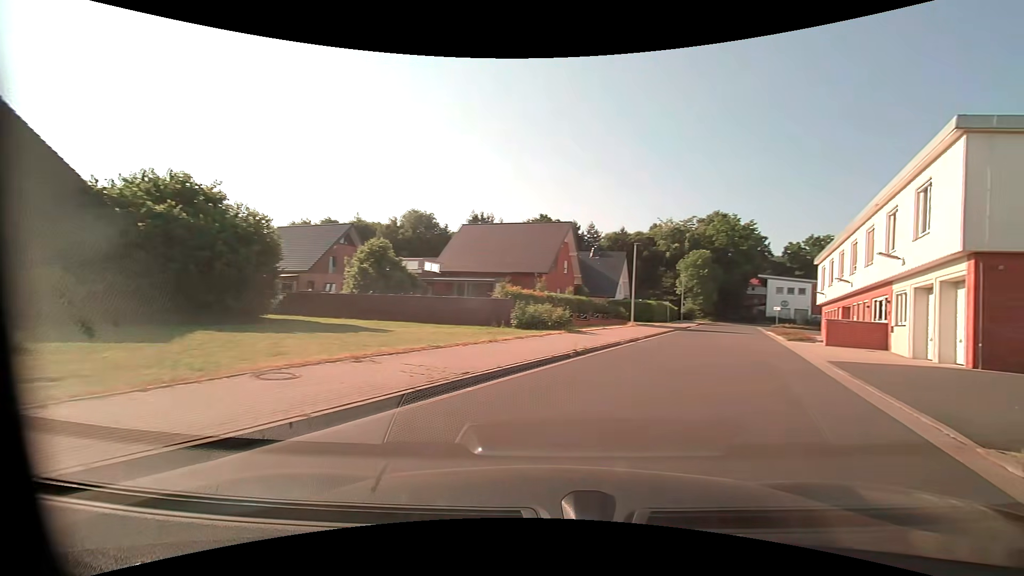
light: Day
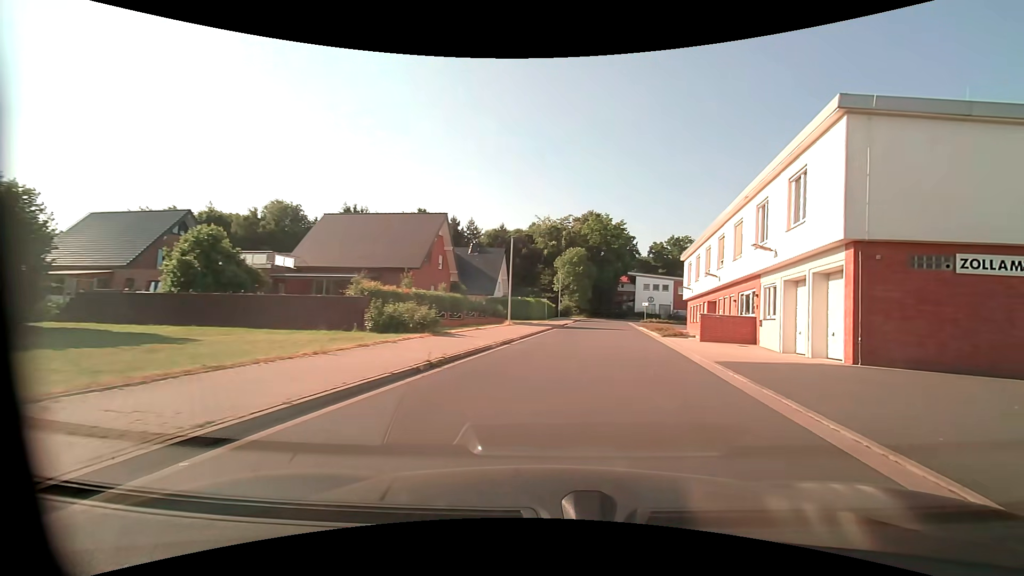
(+0.5, +3.6) m; +14°
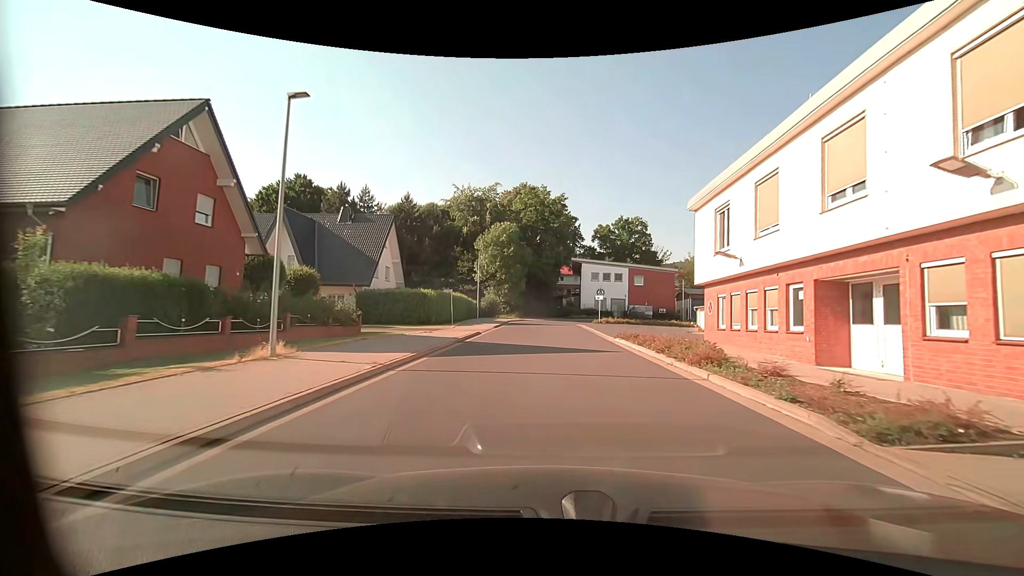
(+2.4, +22.6) m; +8°
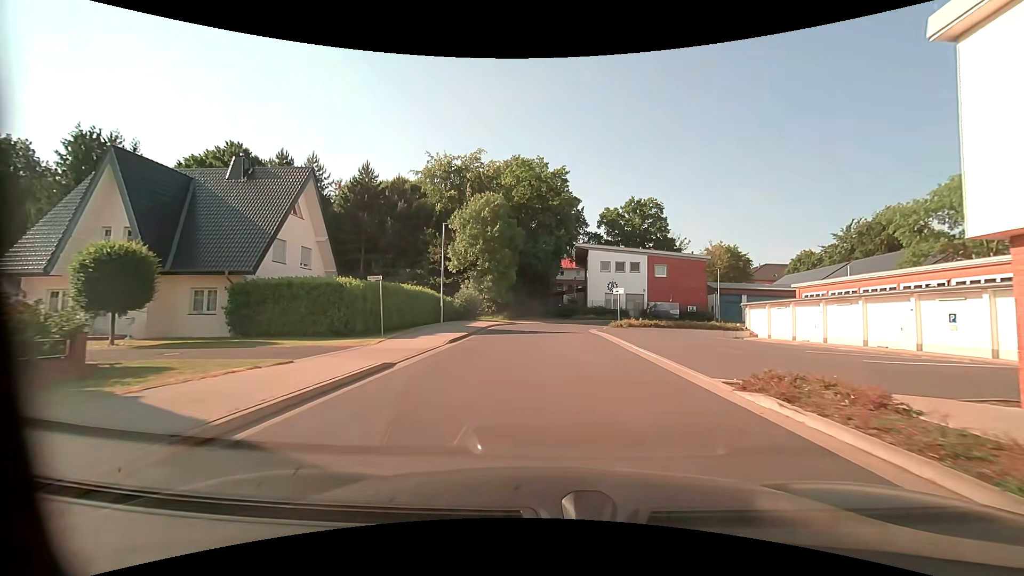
(0.0, +15.0) m; 0°
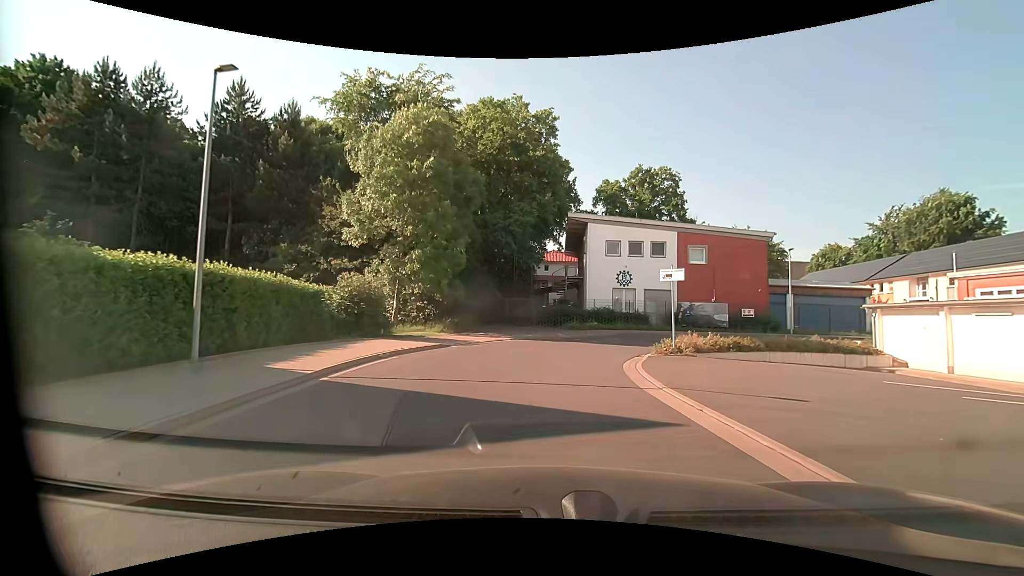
(+0.4, +20.0) m; +2°
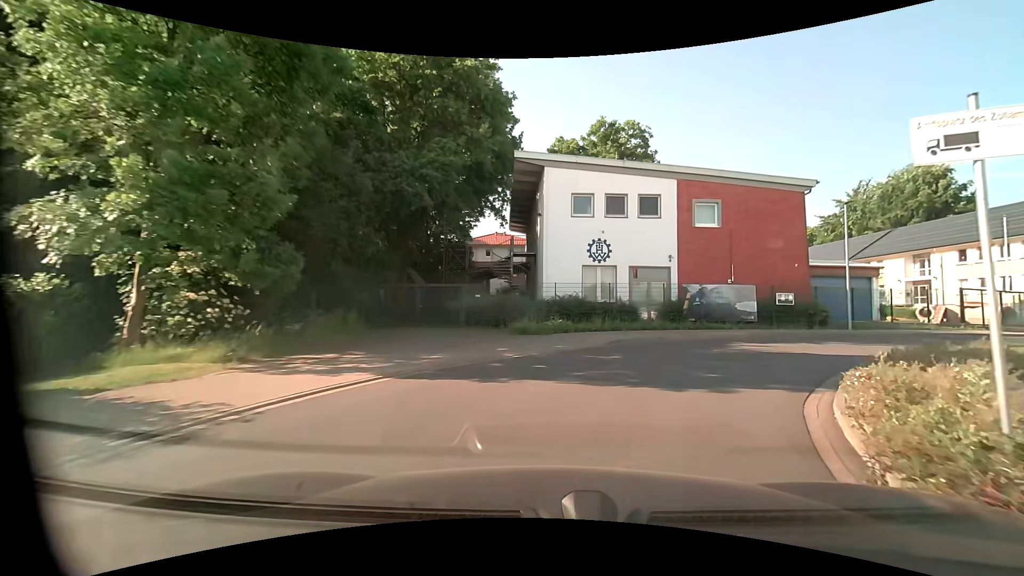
(+0.3, +13.5) m; +7°
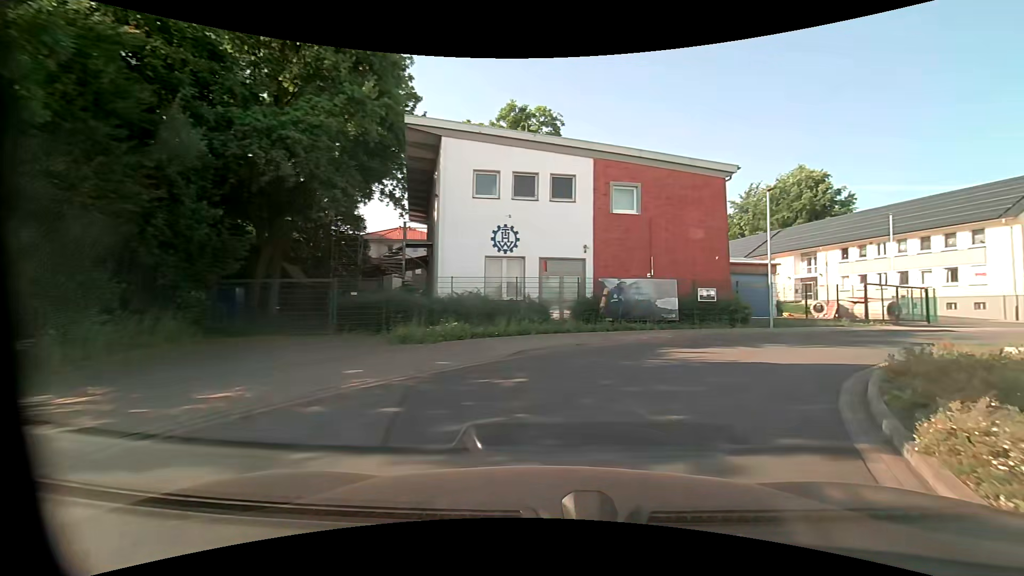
(+0.3, +4.2) m; +11°
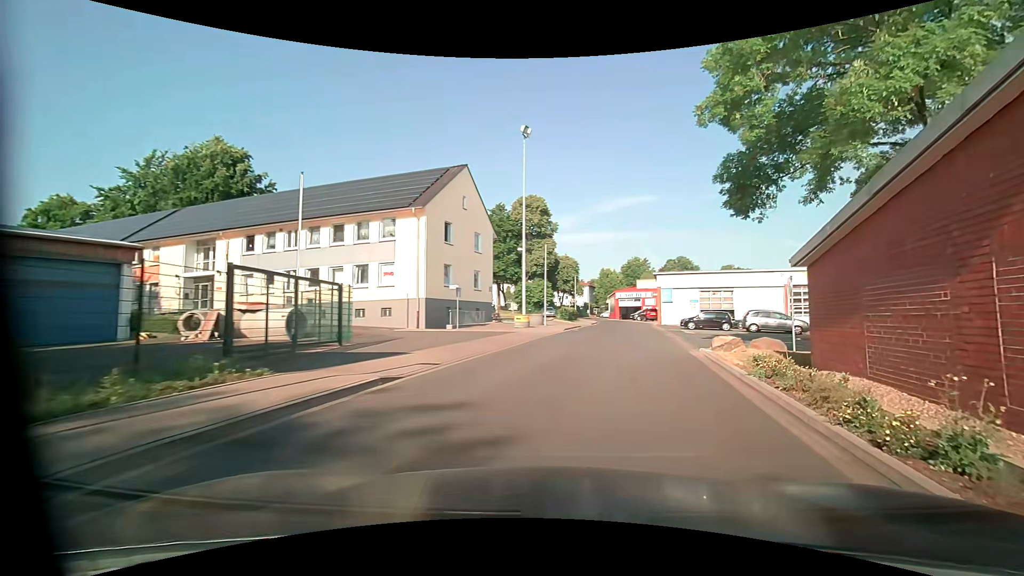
(+9.5, +17.5) m; +59°
